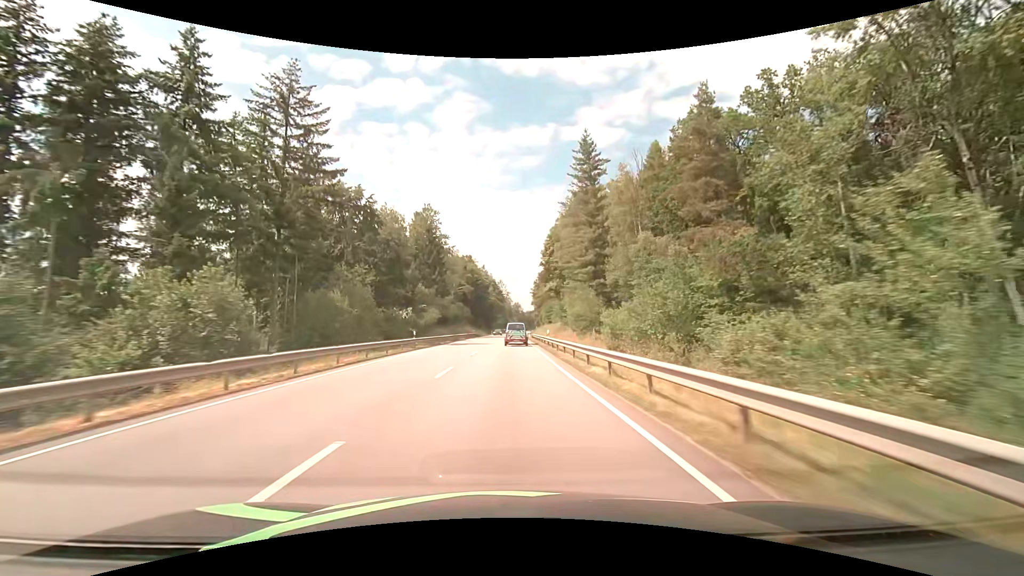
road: primary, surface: asphalt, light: Day
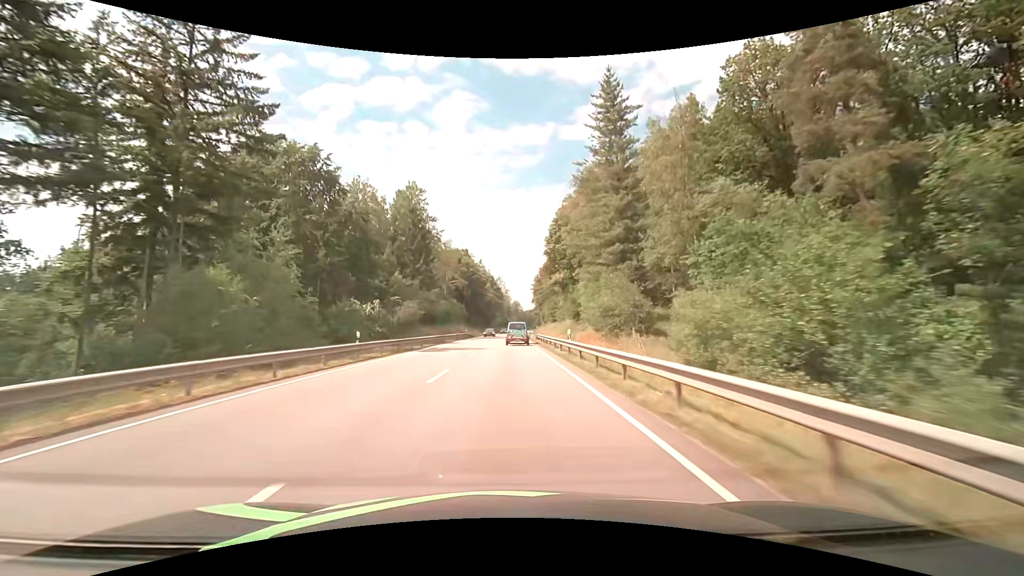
(0.0, +13.6) m; 0°
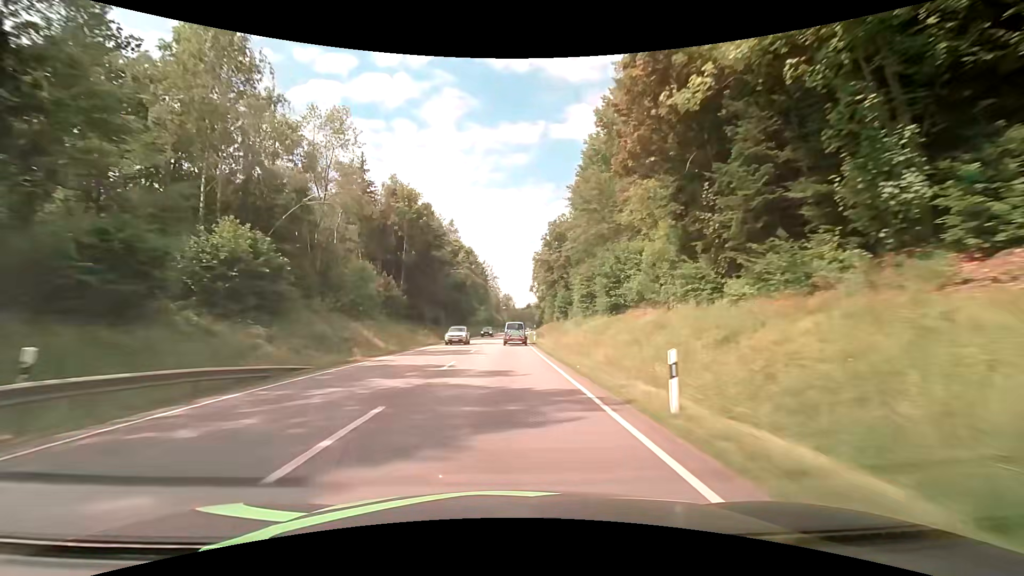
(+0.8, +67.6) m; +1°
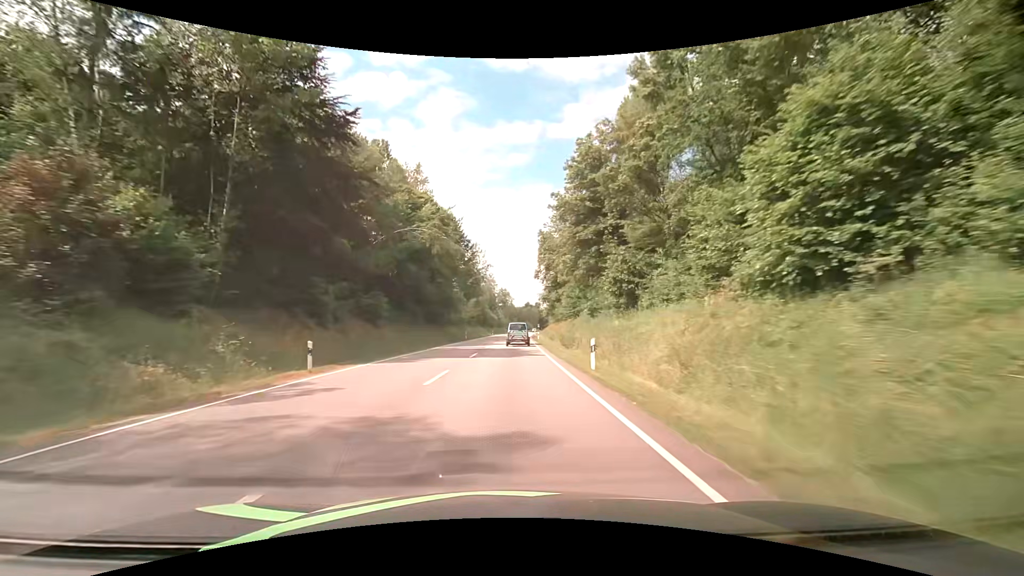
(+0.1, +40.3) m; 0°
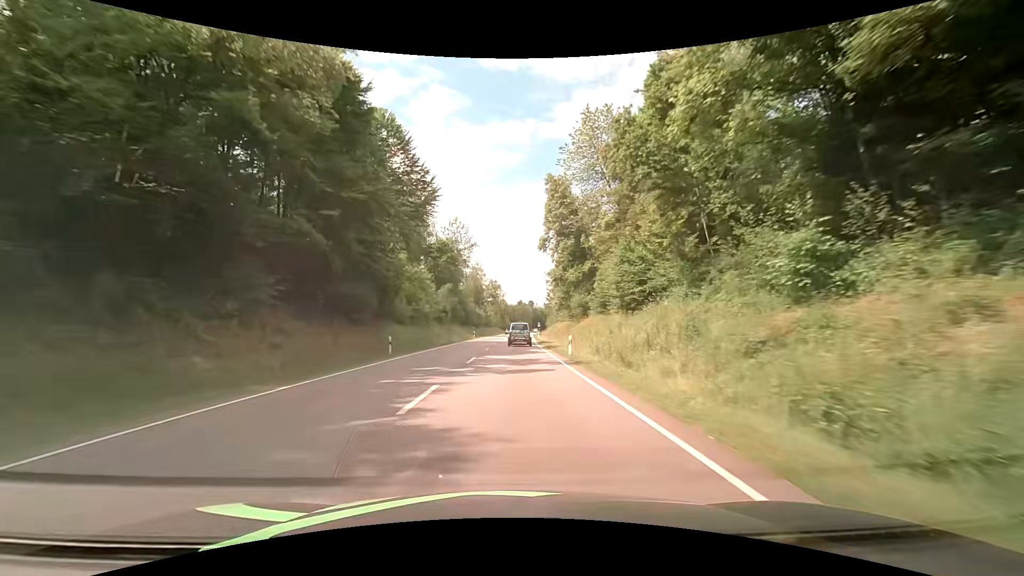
(+0.2, +40.1) m; +1°
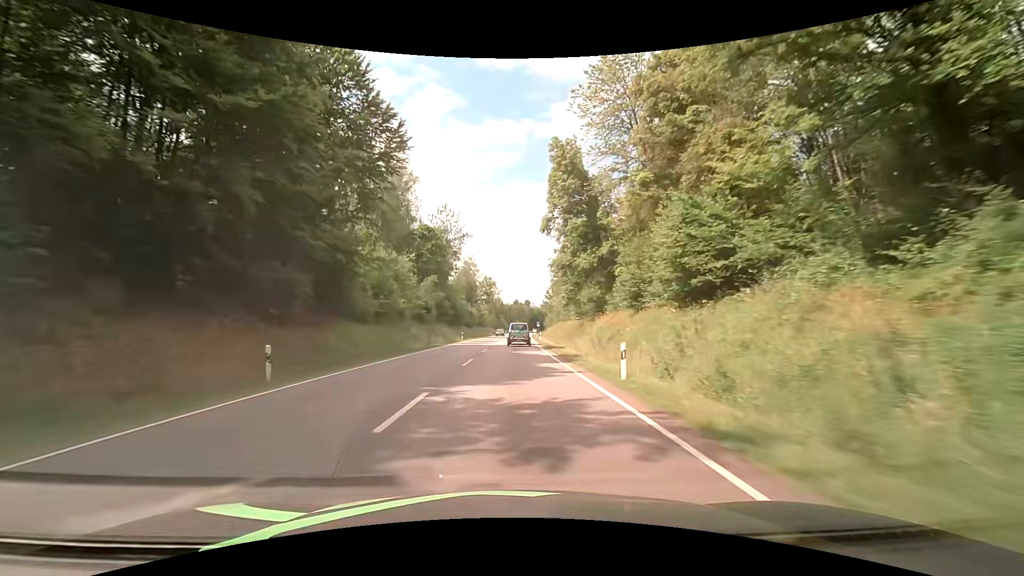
(+0.1, +13.3) m; 0°
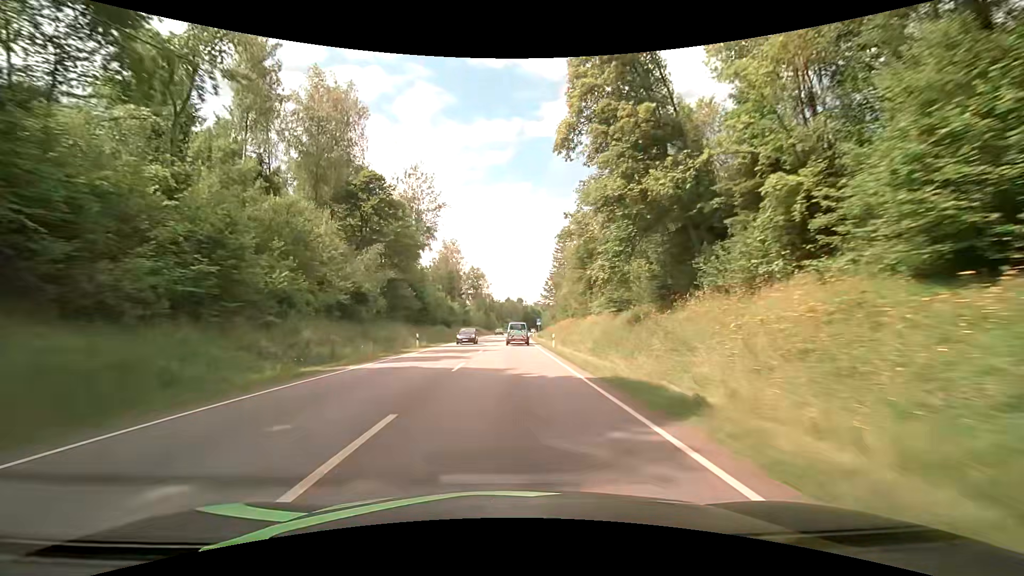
(+0.2, +26.6) m; +1°
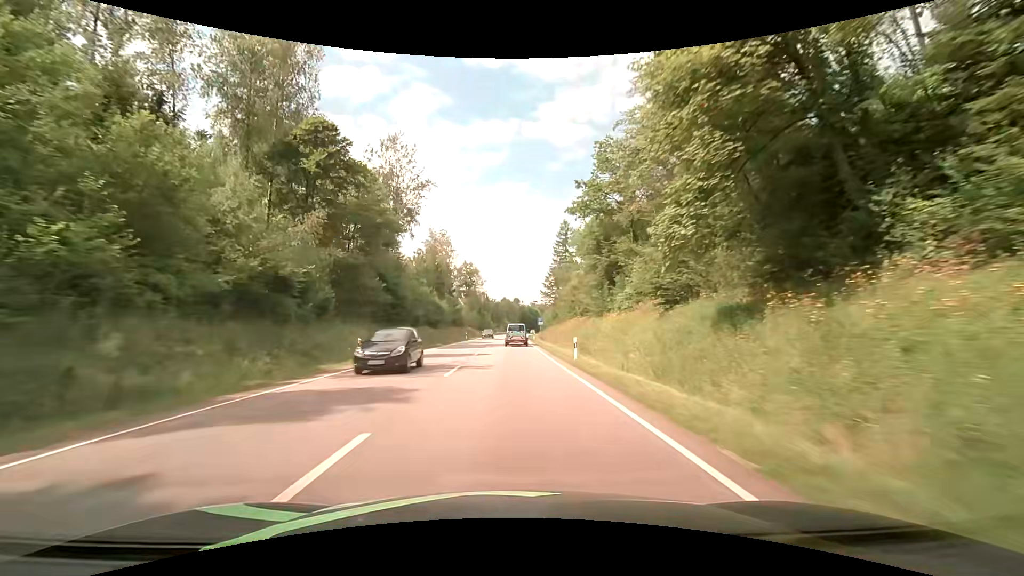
(0.0, +13.3) m; 0°
(0, +10) (0, +20) (0, +30) (0, +40) (0, +50) (0, +60) (+1, +70) (+1, +80) (+1, +90) (+2, +100) m
